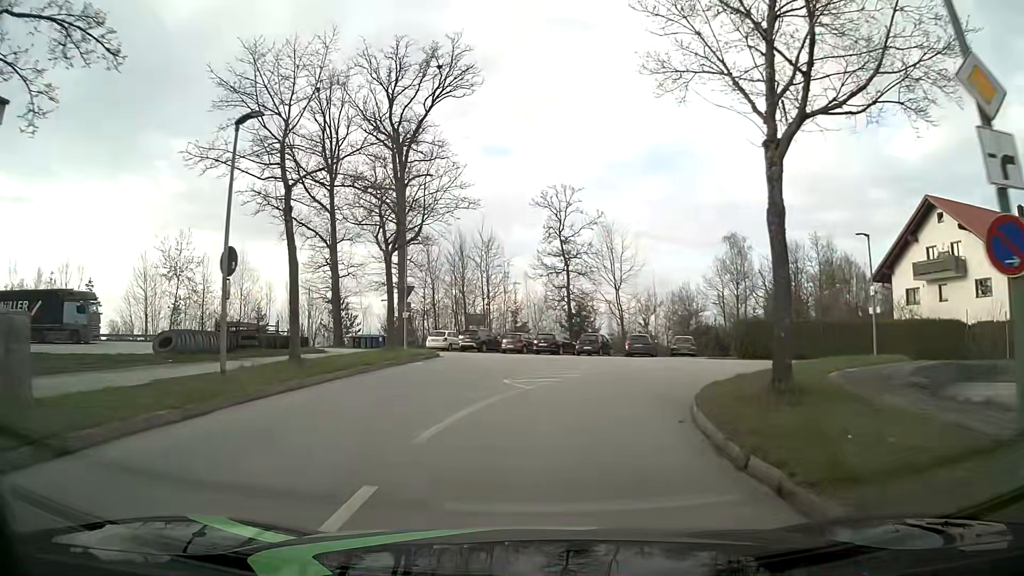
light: Day
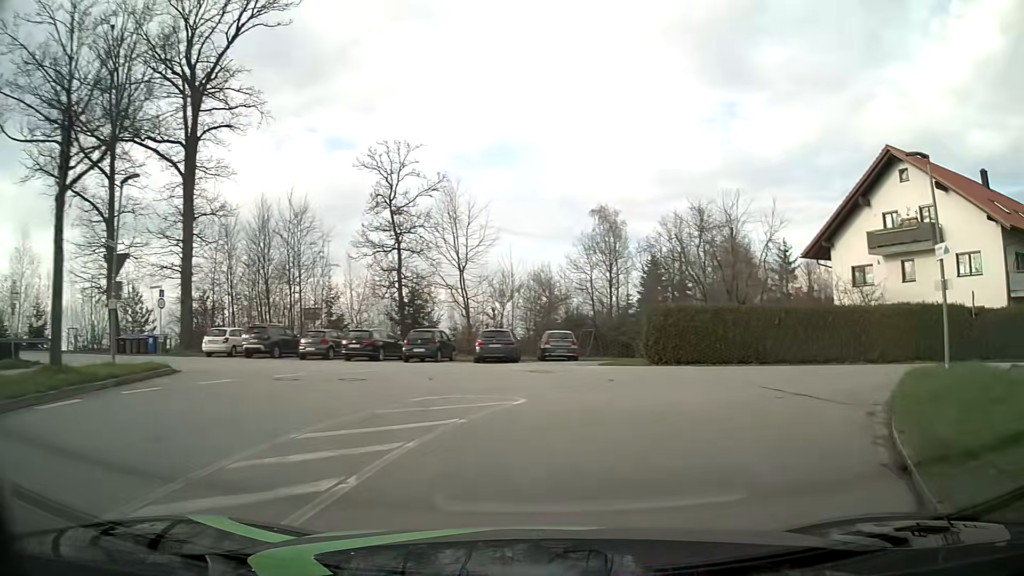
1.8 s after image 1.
(+0.9, +13.6) m; +12°
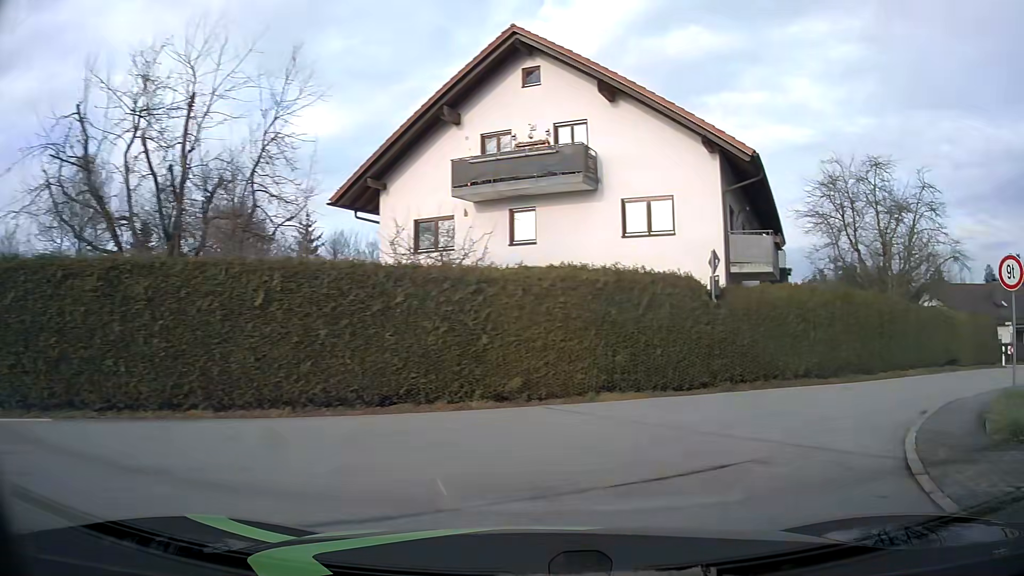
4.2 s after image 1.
(+5.1, +15.4) m; +42°
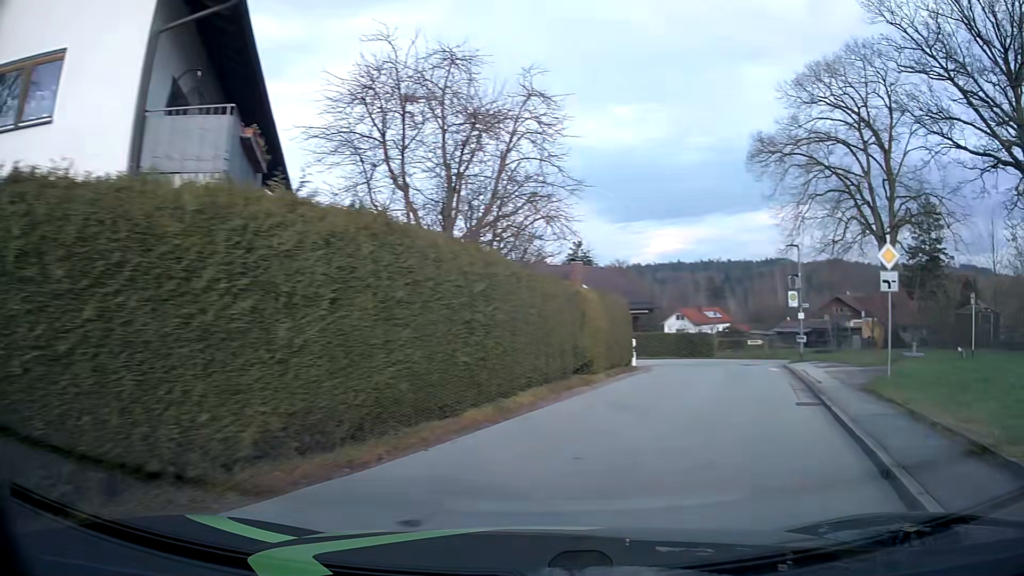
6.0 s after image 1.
(+3.7, +11.0) m; +40°
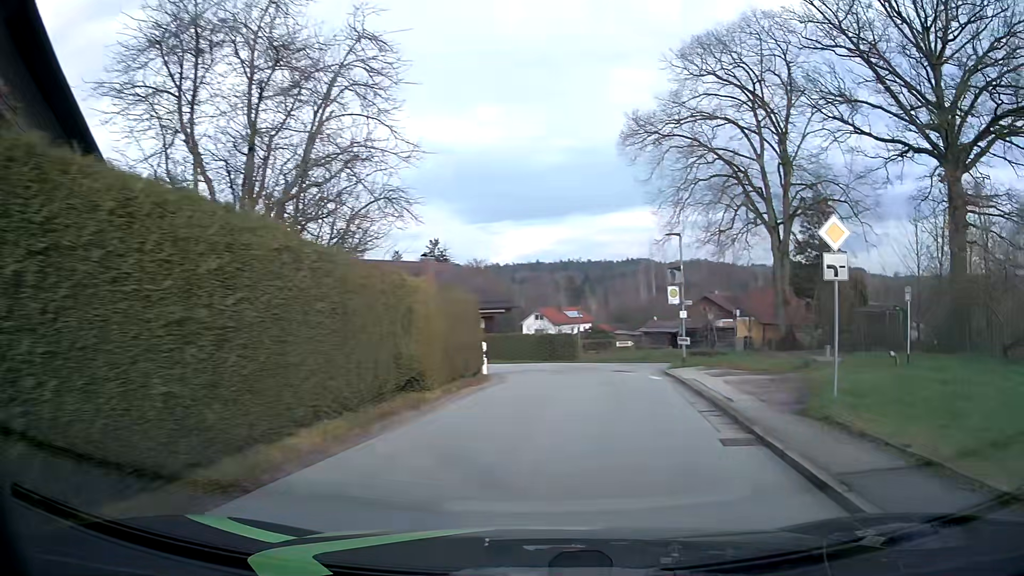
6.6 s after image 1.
(+0.4, +4.0) m; +12°
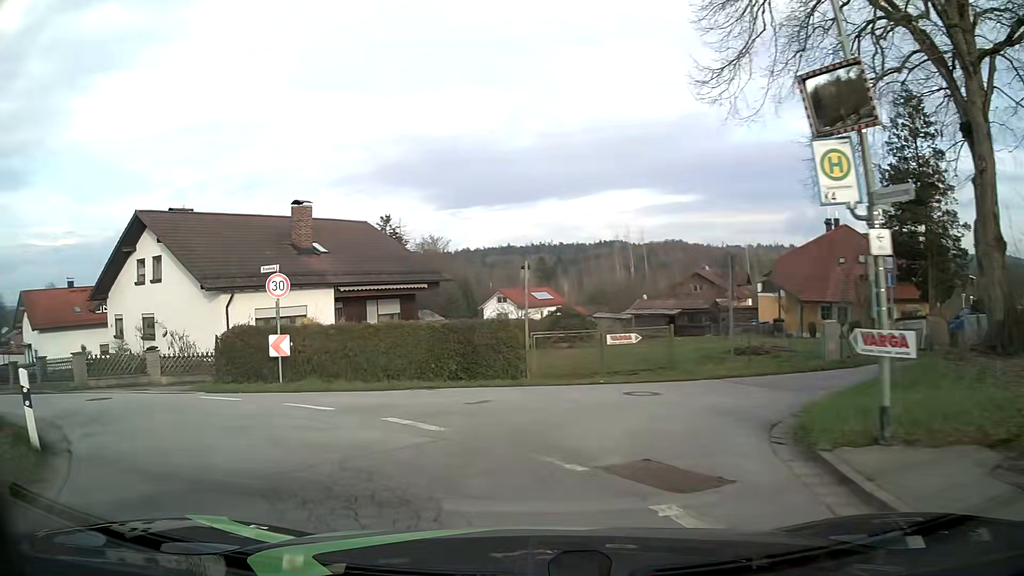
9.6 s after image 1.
(+2.1, +18.9) m; +3°
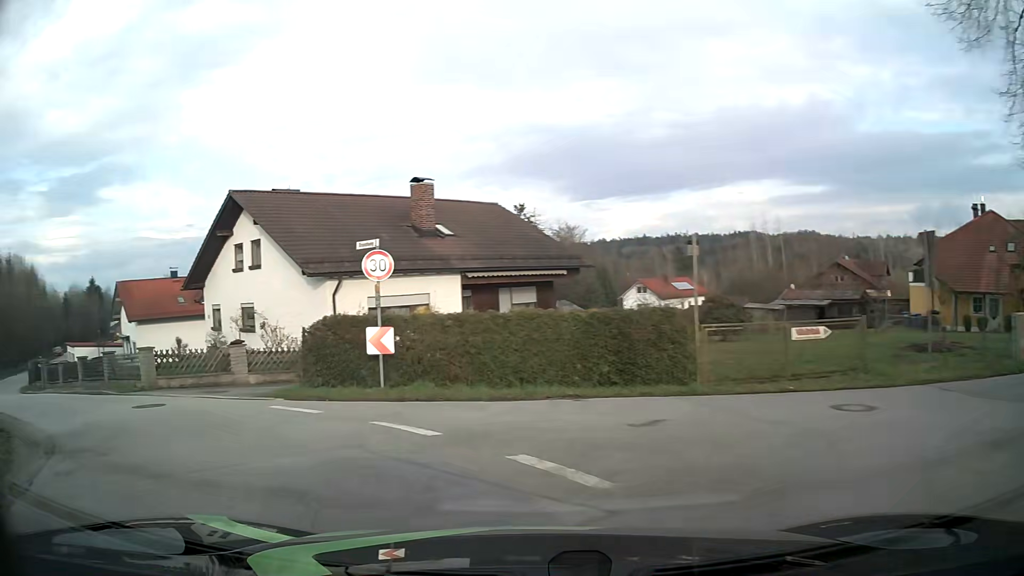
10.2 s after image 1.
(-0.3, +3.6) m; -10°
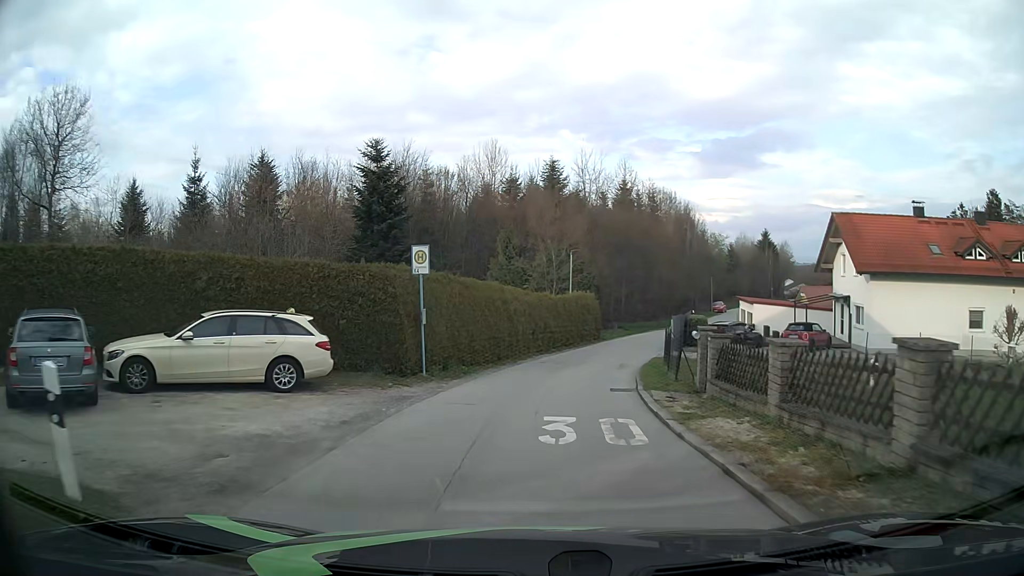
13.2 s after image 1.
(-12.8, +15.4) m; -59°
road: residential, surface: asphalt
(0, +10) (+1, +20) (+3, +30) (+6, +39) (+10, +49) (+14, +58) (+18, +67) (+22, +76) (+27, +85) (+31, +94) m
